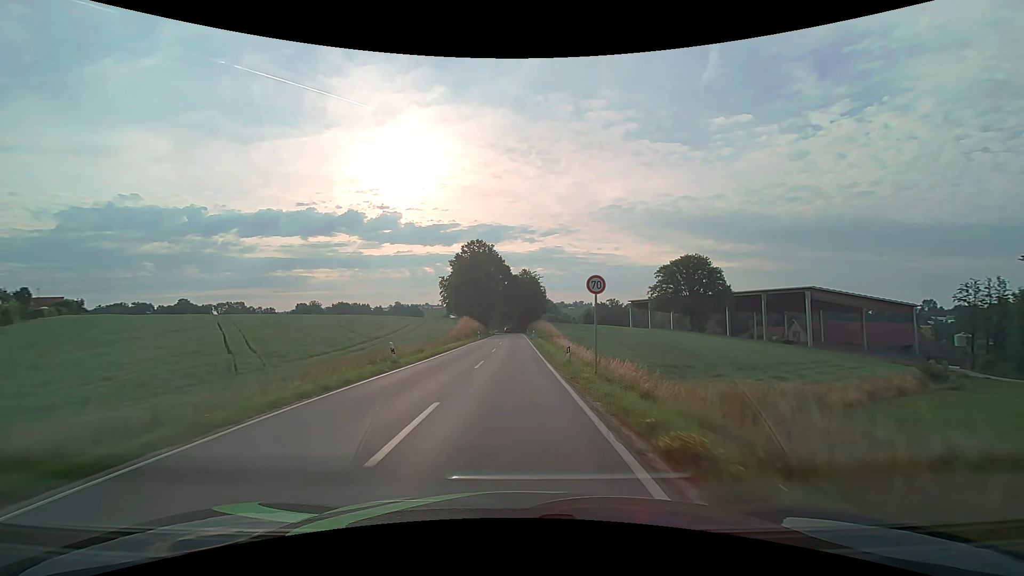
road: secondary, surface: asphalt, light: Day
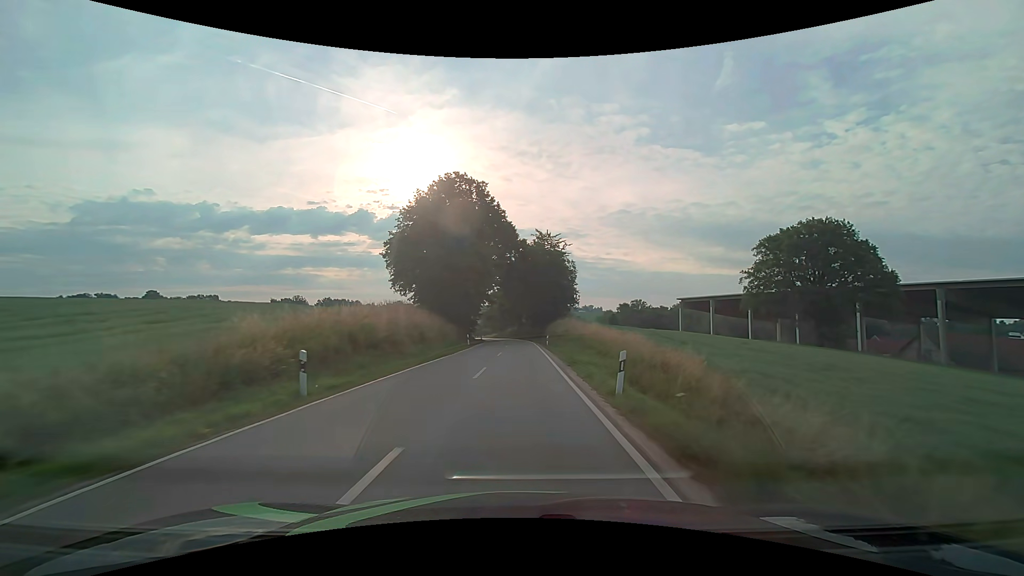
(0.0, +53.2) m; -1°
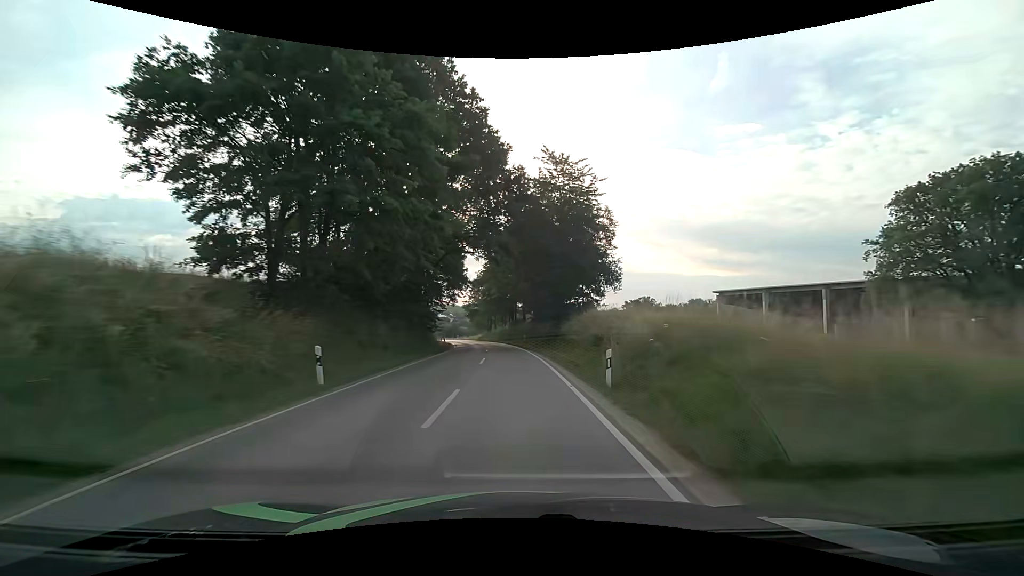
(+0.3, +32.0) m; +1°
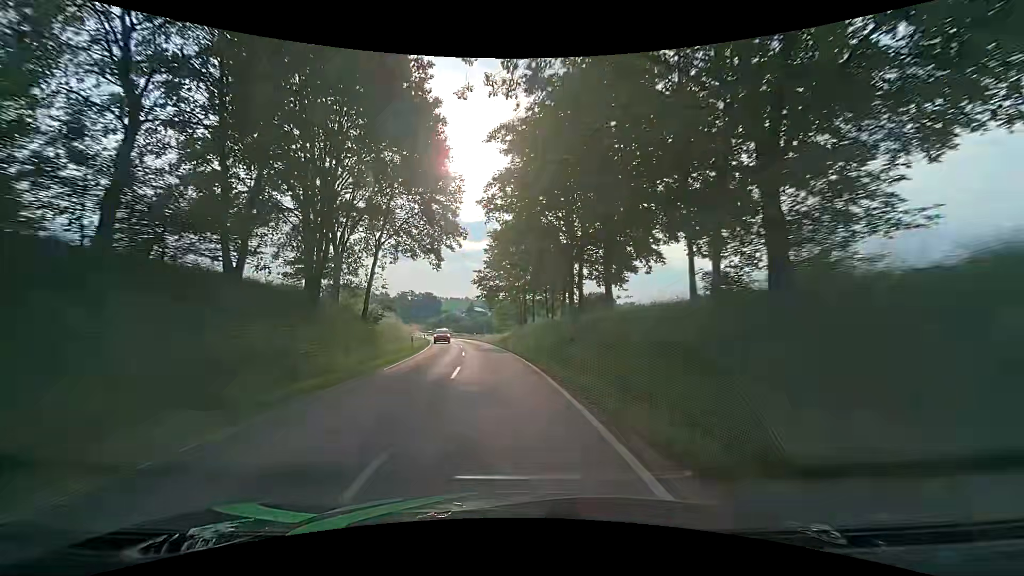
(-1.2, +42.9) m; -4°
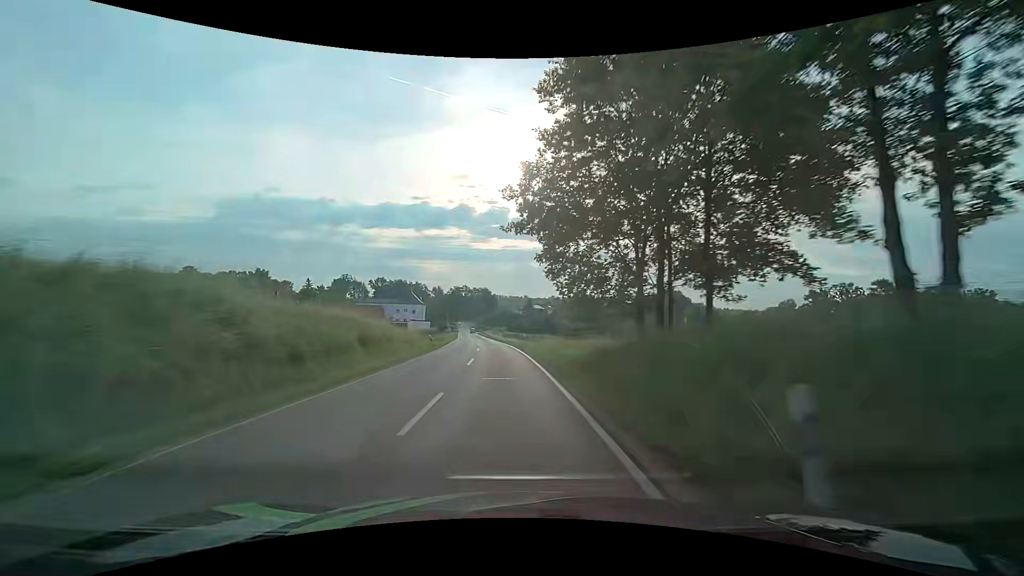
(-2.1, +32.3) m; -7°
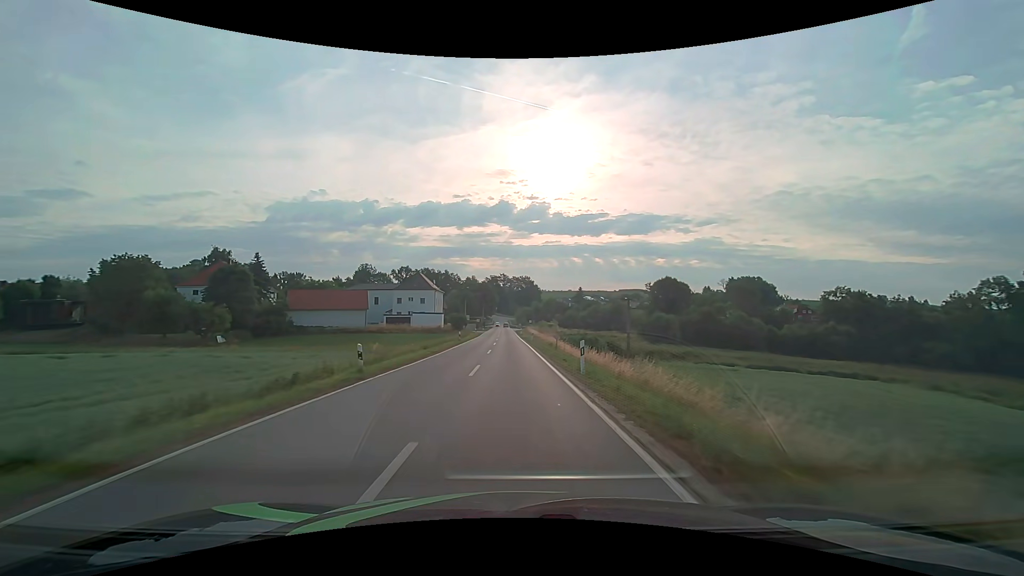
(-3.3, +54.1) m; -5°
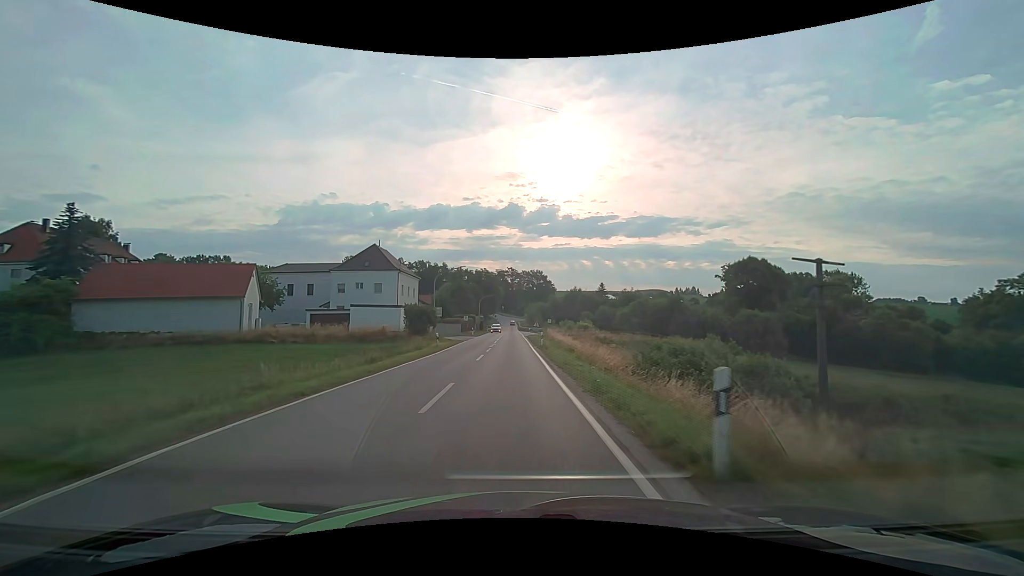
(-0.4, +43.4) m; -1°
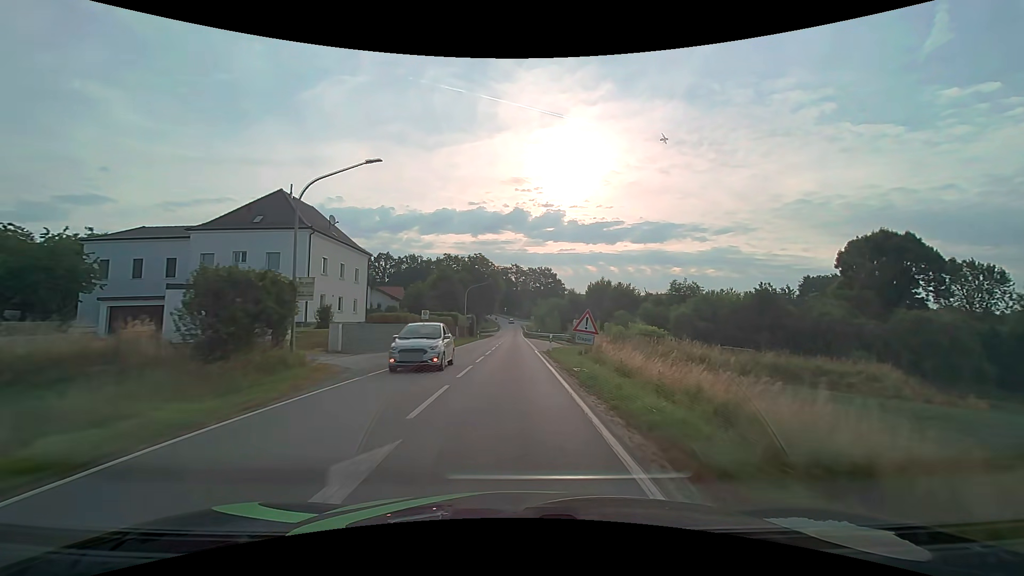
(-0.2, +32.3) m; 0°
(0, +10) (0, +20) (0, +30) (0, +40) (0, +50) (0, +60) (0, +70) (-1, +80) (-1, +90) (-1, +100) m
